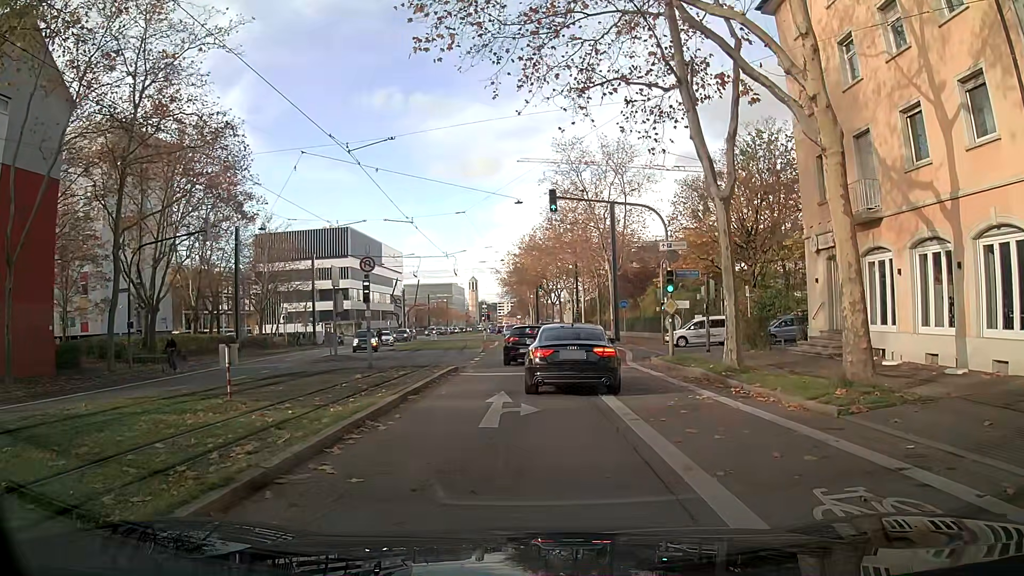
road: secondary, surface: asphalt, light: Day
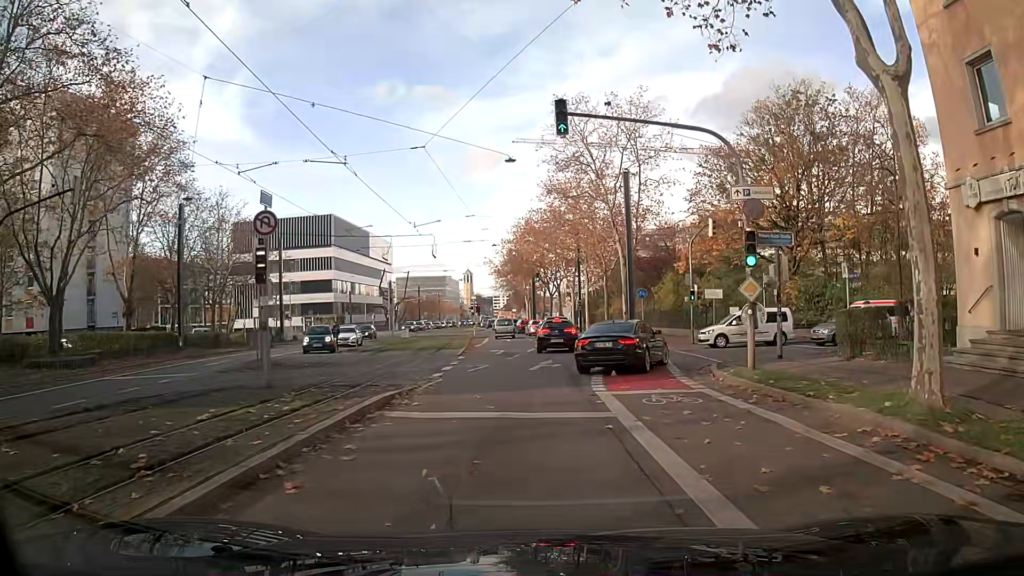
(0.0, +9.6) m; +1°
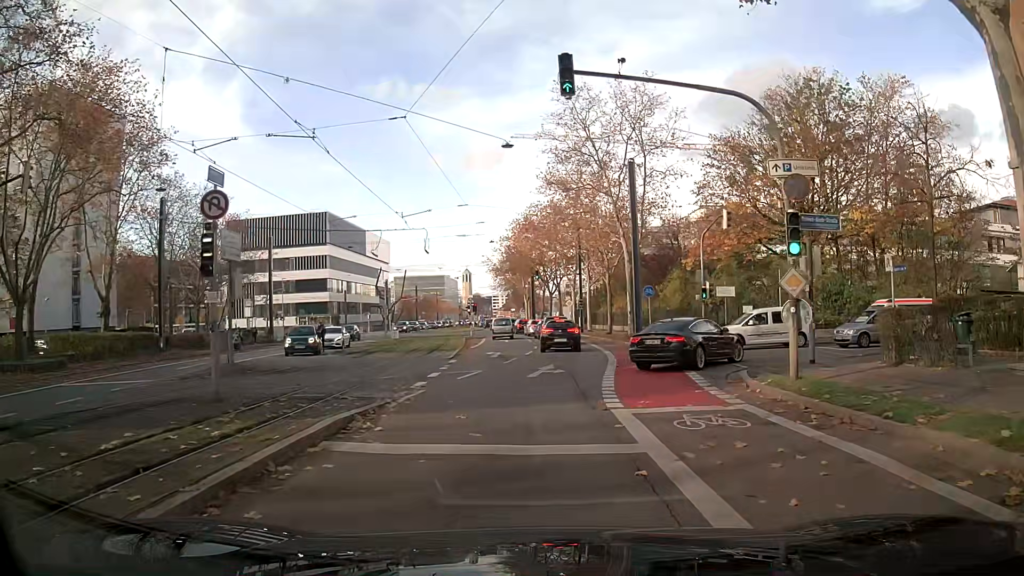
(0.0, +2.6) m; 0°
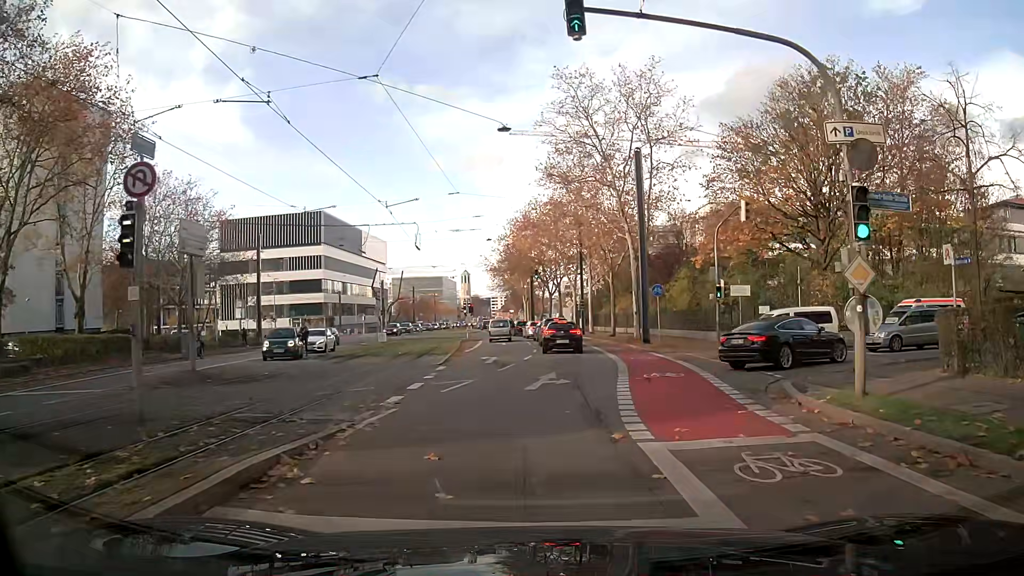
(0.0, +2.9) m; -1°
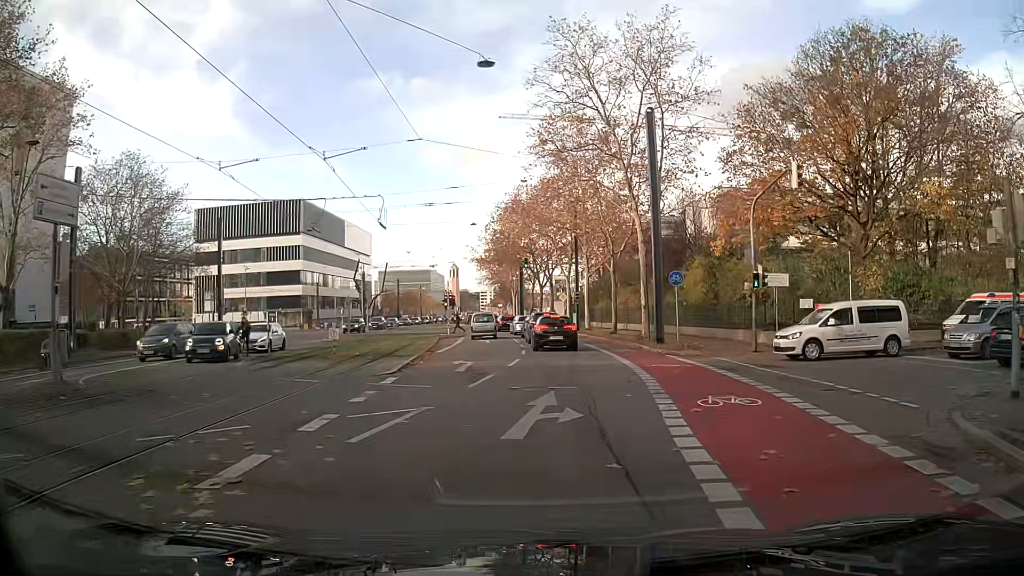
(+0.1, +6.6) m; +1°
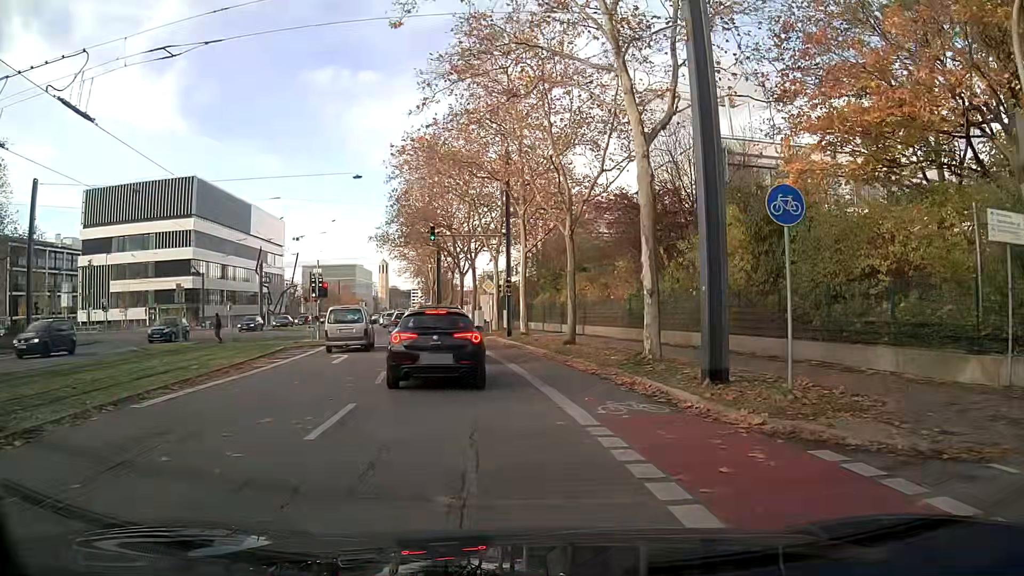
(+1.1, +18.0) m; +5°
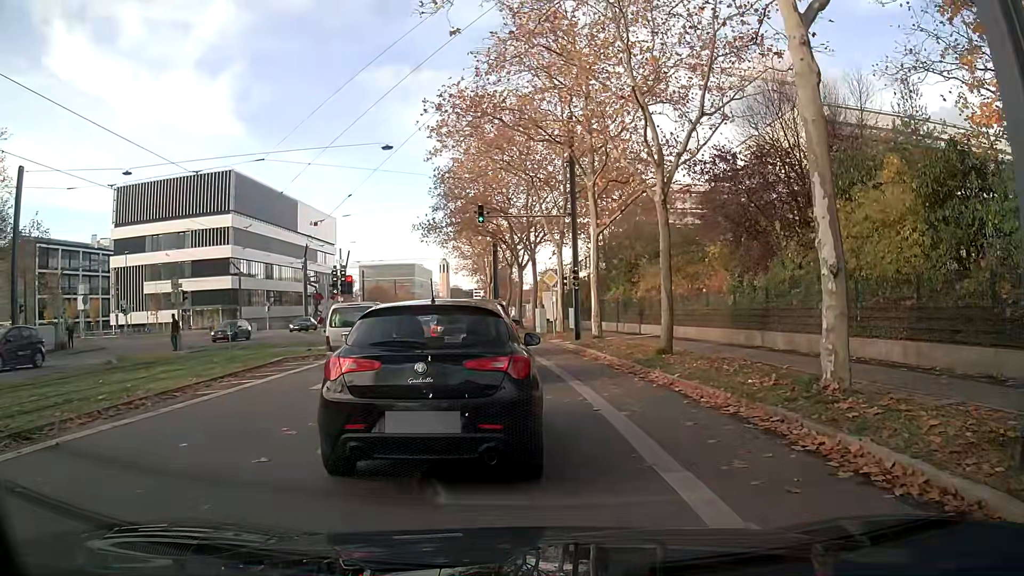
(-0.3, +6.5) m; -6°
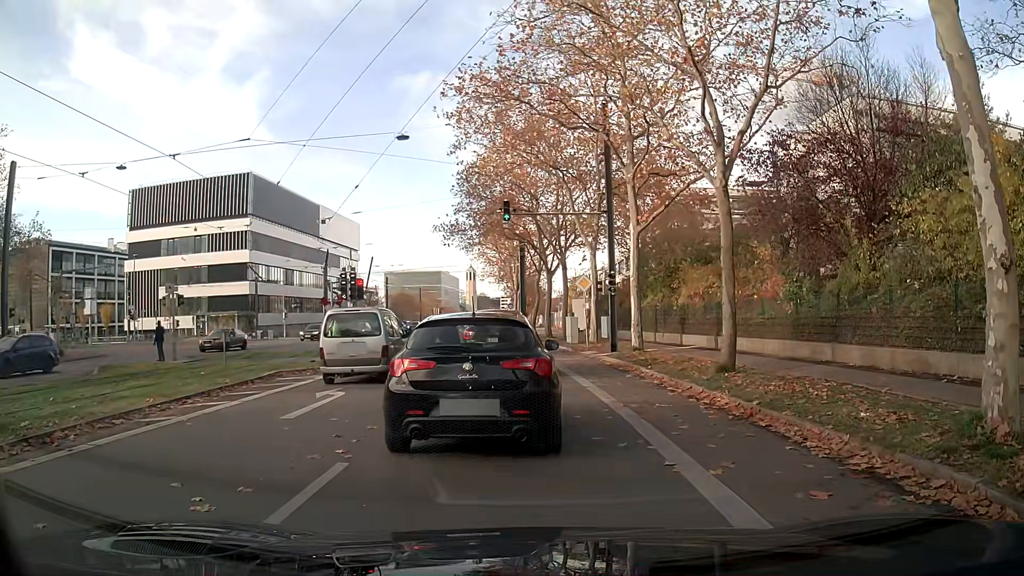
(0.0, +3.0) m; -3°
(0, +10) (0, +20) (-1, +30) (-2, +40) (-3, +50) (-4, +60) (-5, +70) (-5, +80) (-6, +90) (-6, +100) m
